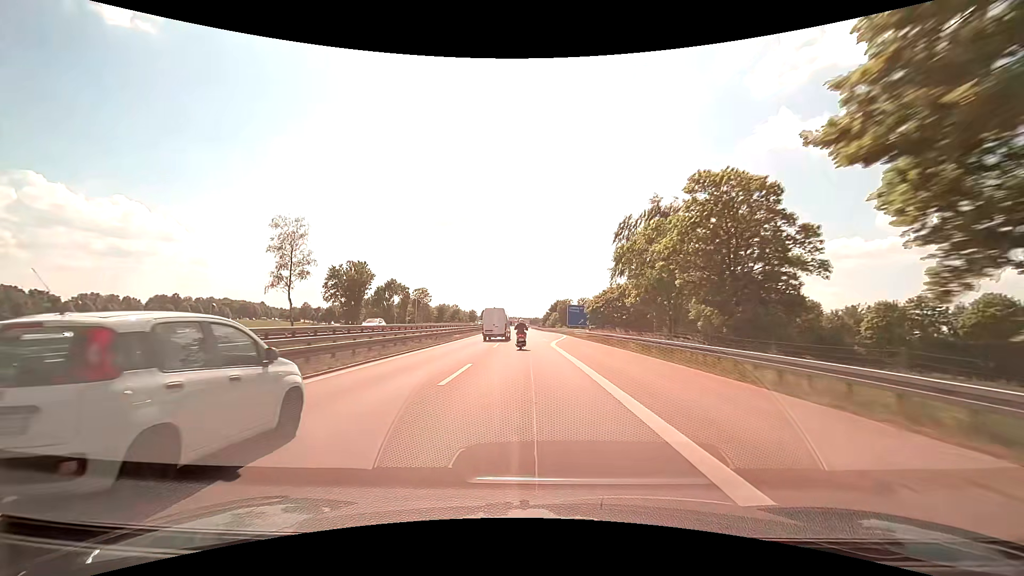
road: motorway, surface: asphalt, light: Day
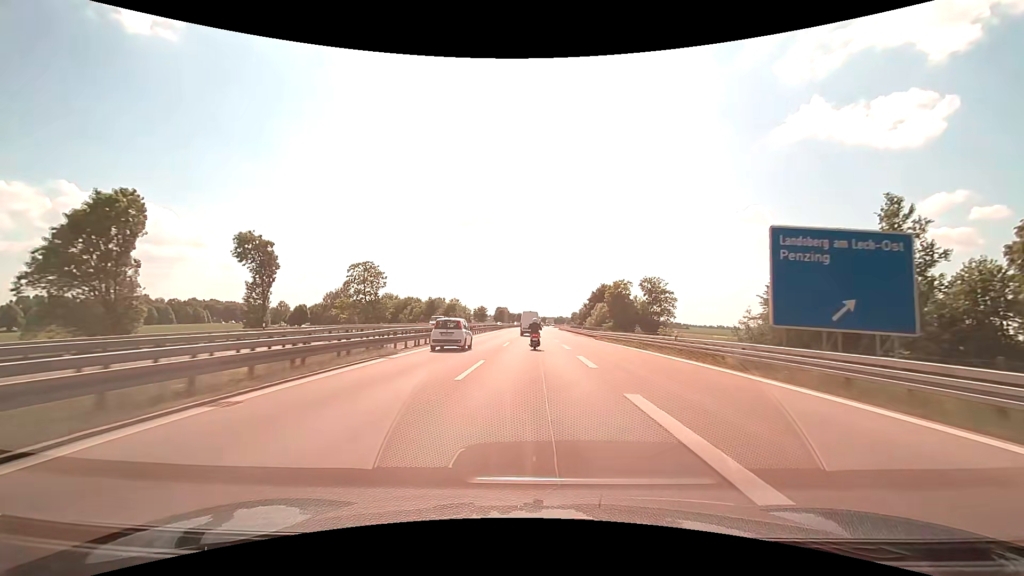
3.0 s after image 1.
(-2.0, +71.8) m; -3°
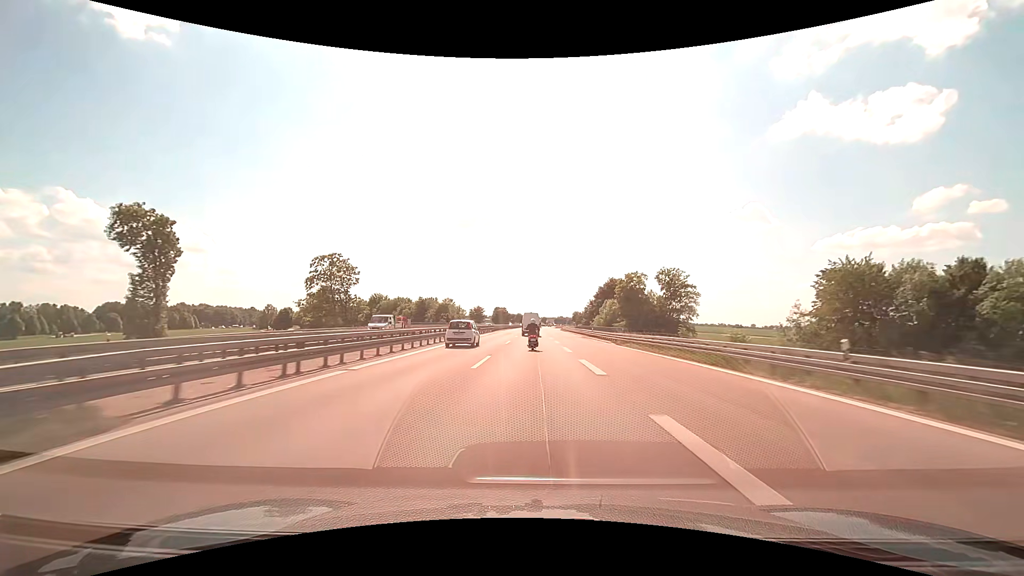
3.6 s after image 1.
(0.0, +14.3) m; 0°
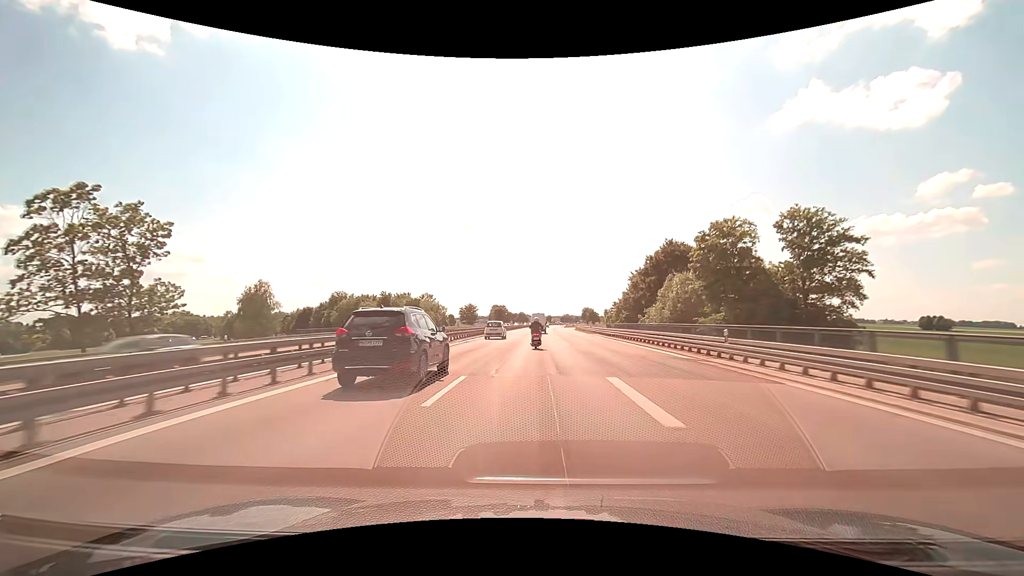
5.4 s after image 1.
(-0.3, +42.8) m; 0°
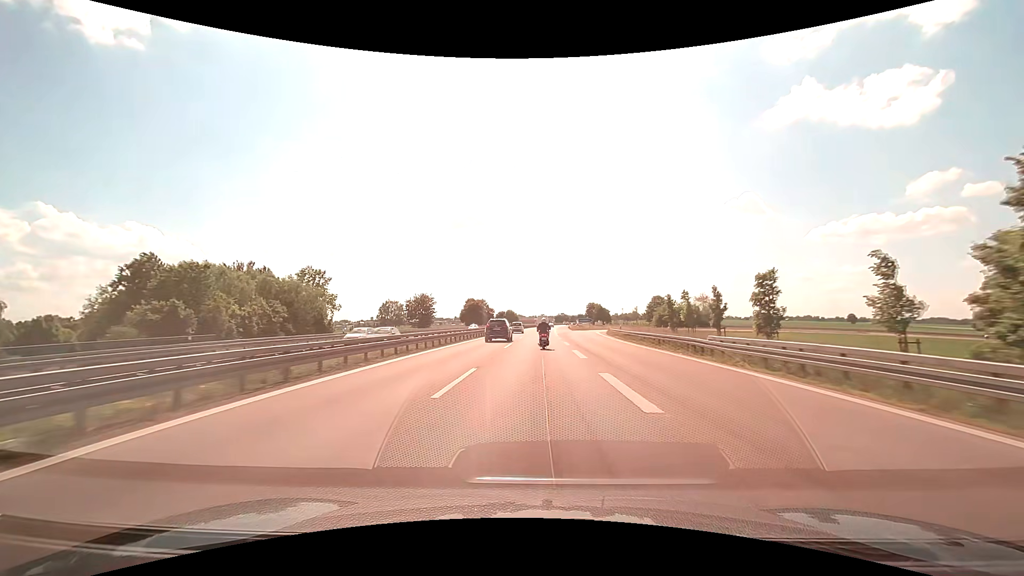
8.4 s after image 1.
(+0.1, +71.1) m; +1°
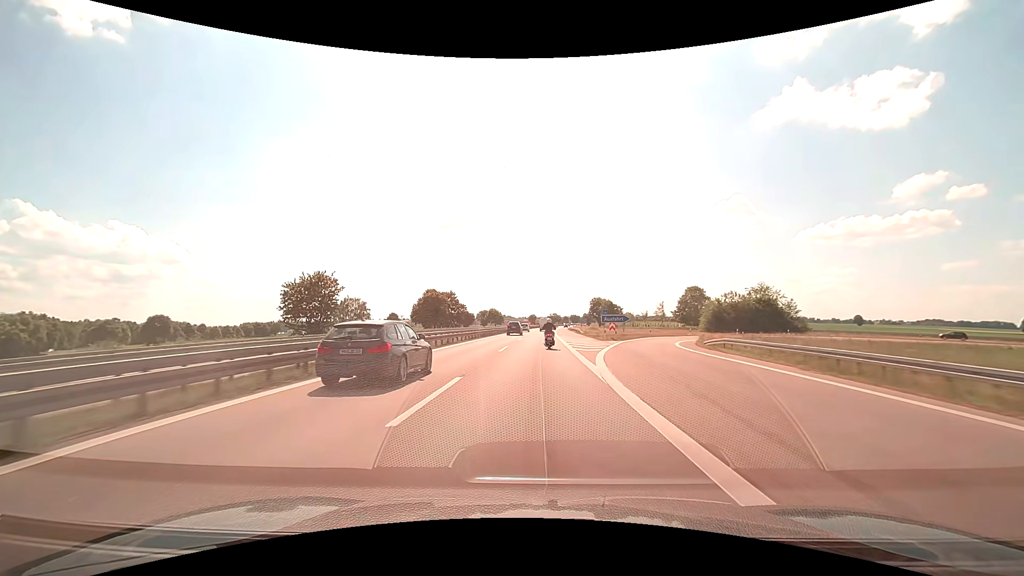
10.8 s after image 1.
(+0.5, +56.7) m; +1°
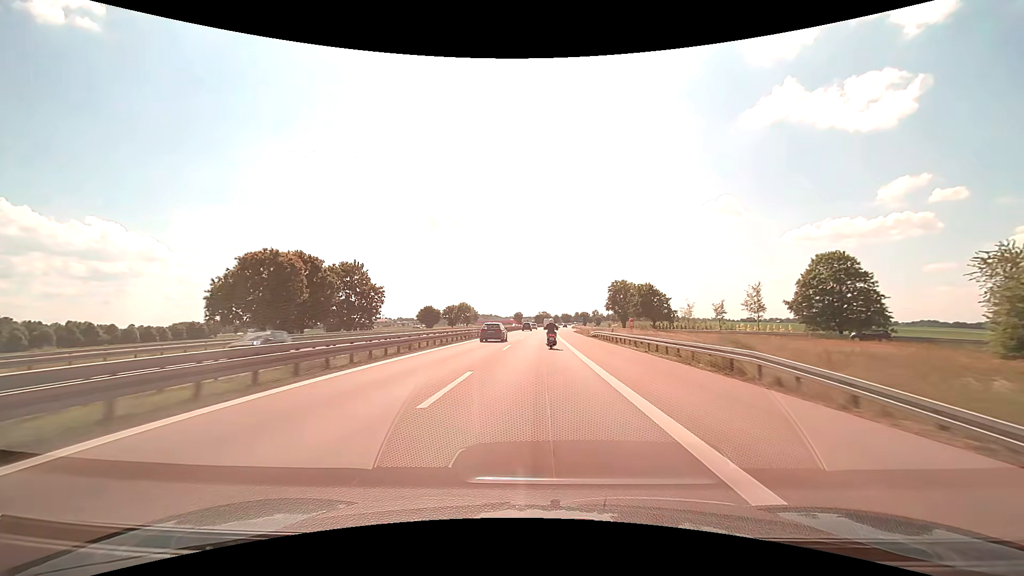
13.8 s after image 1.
(+0.8, +70.6) m; +1°
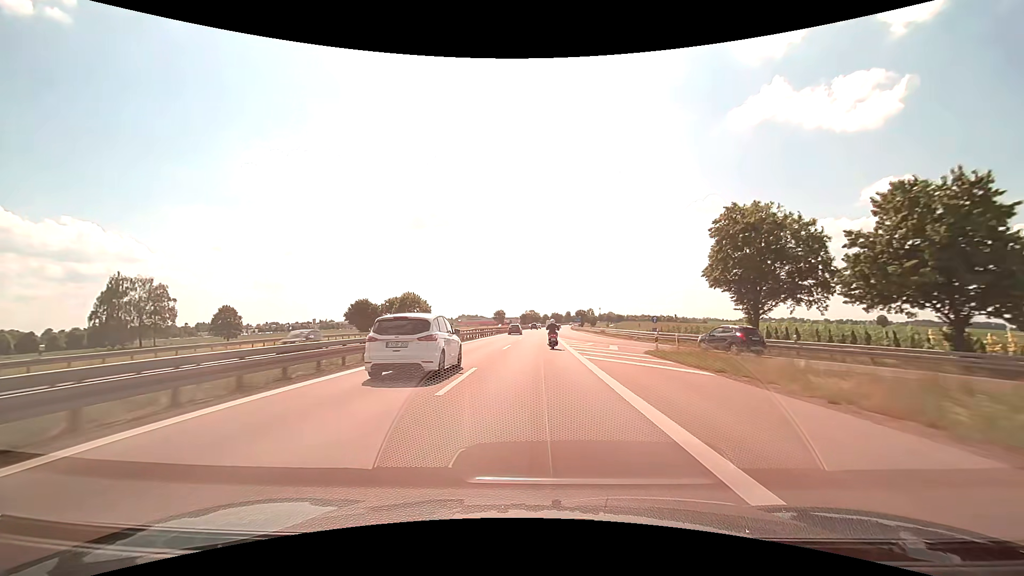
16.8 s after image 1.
(+0.9, +70.4) m; +1°
(0, +10) (0, +20) (0, +30) (0, +40) (0, +50) (0, +60) (+1, +70) (+1, +80) (+1, +90) (+1, +100) m
